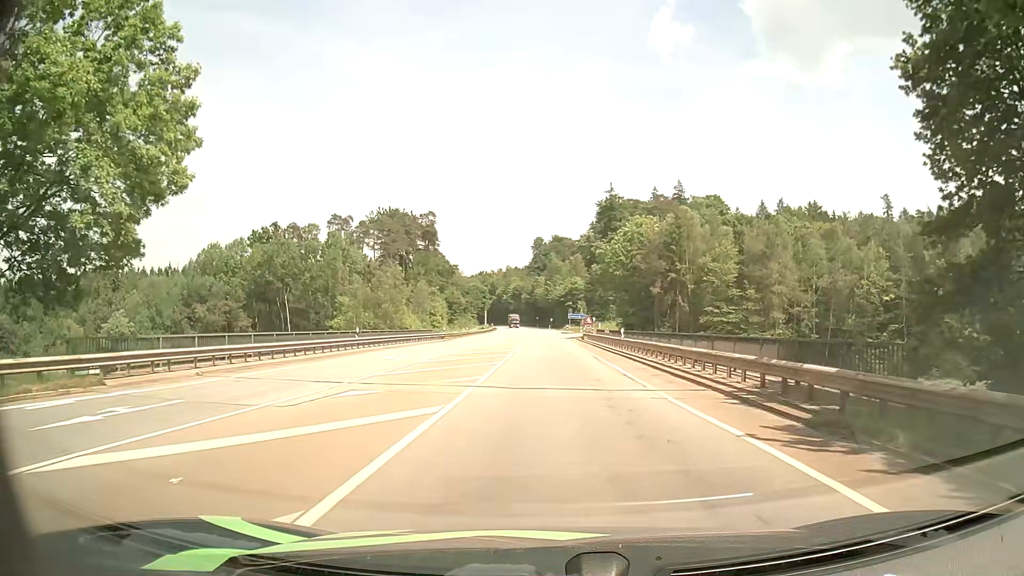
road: secondary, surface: asphalt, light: Day
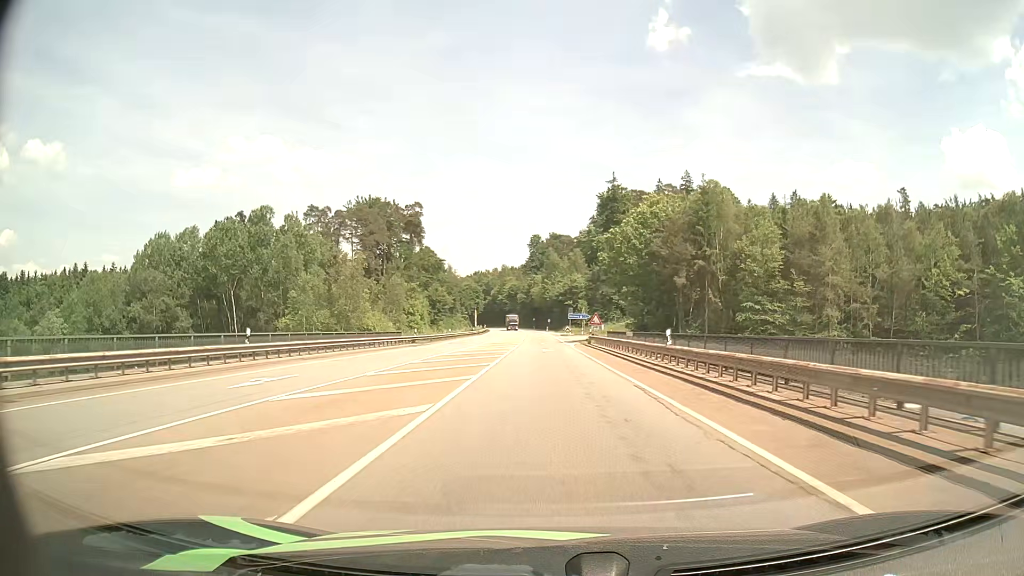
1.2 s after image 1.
(-0.1, +14.9) m; 0°
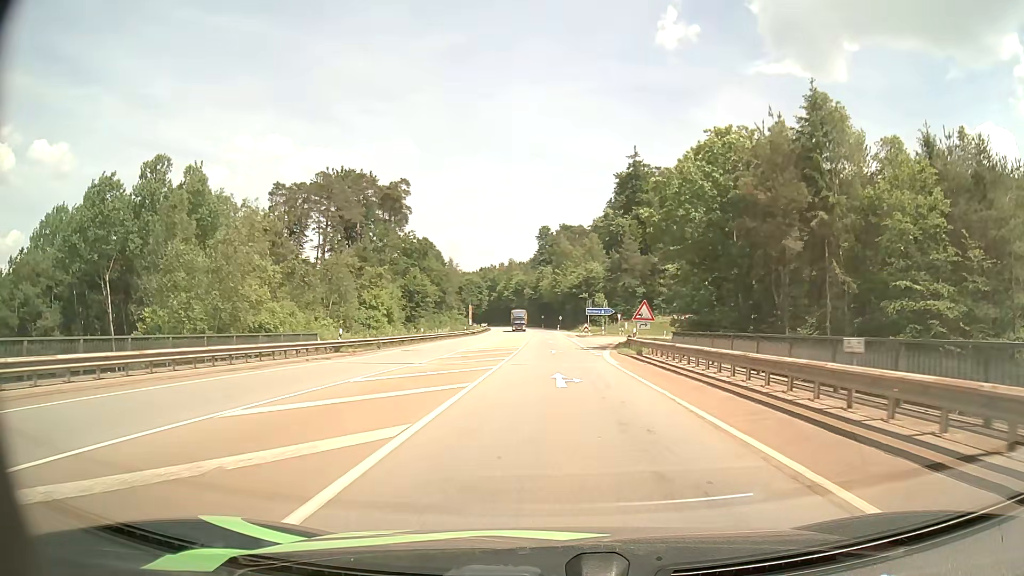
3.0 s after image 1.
(-0.2, +24.6) m; -1°
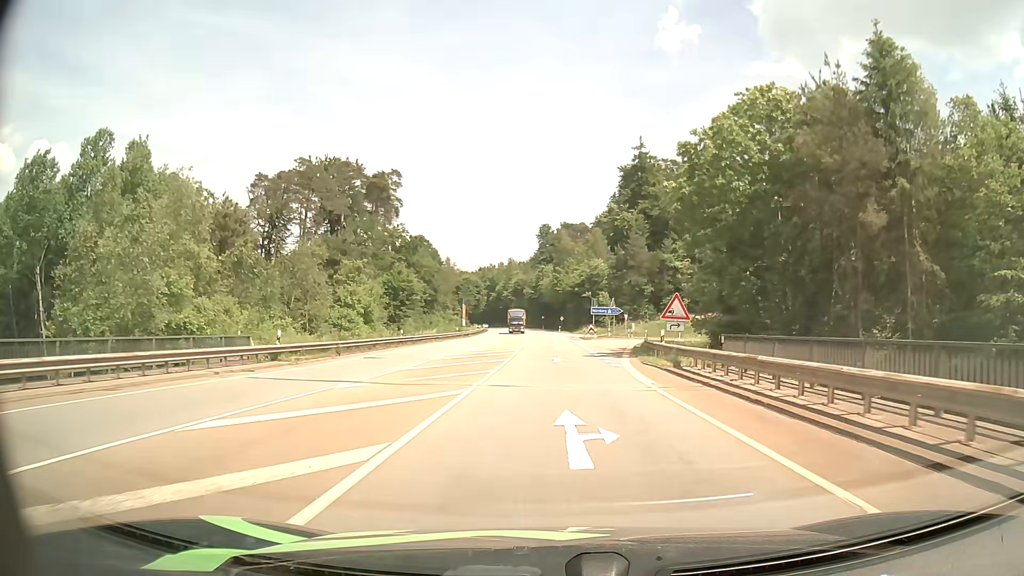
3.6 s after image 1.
(0.0, +8.6) m; 0°
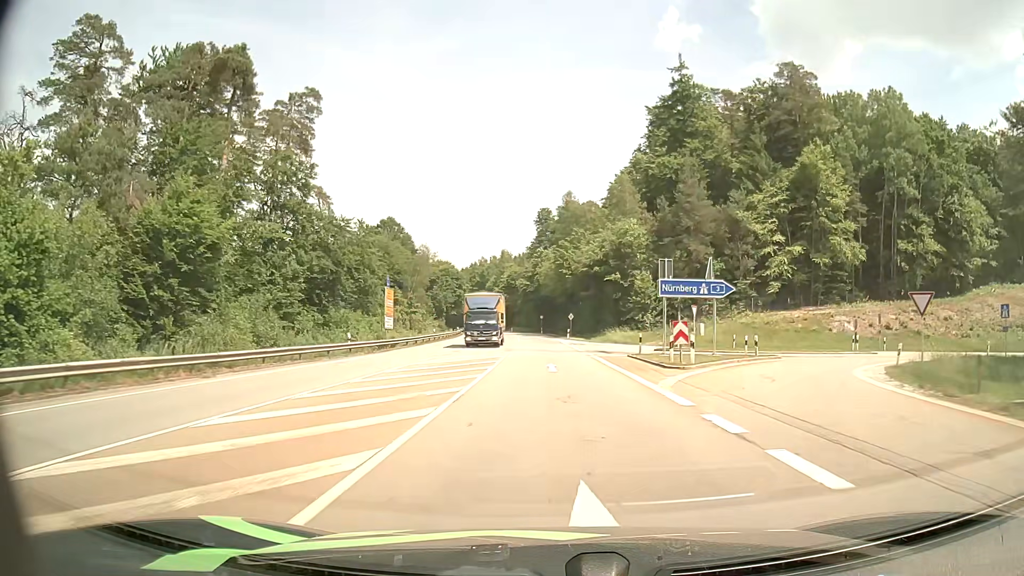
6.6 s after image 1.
(-0.1, +45.9) m; 0°
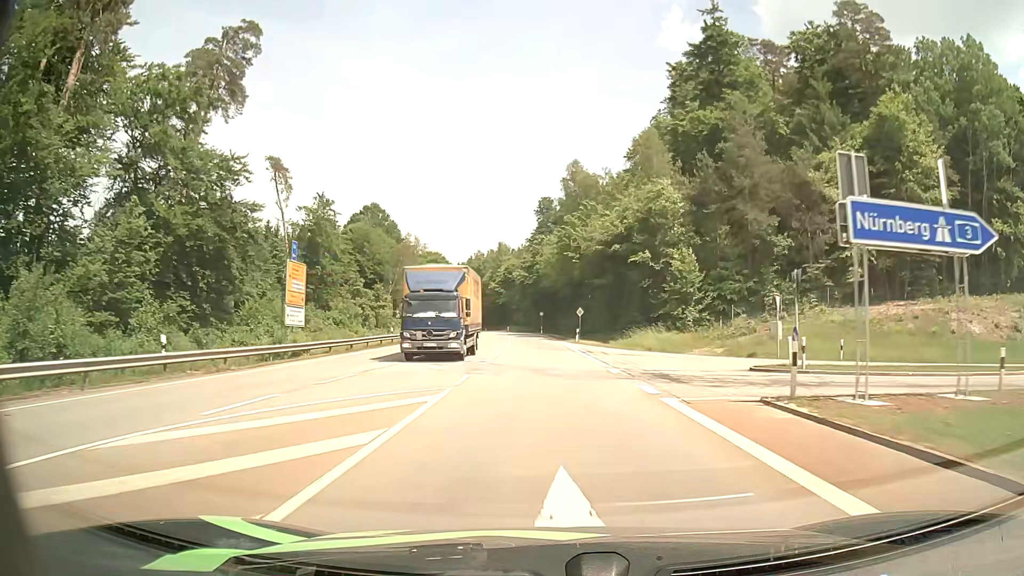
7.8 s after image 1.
(0.0, +19.4) m; 0°
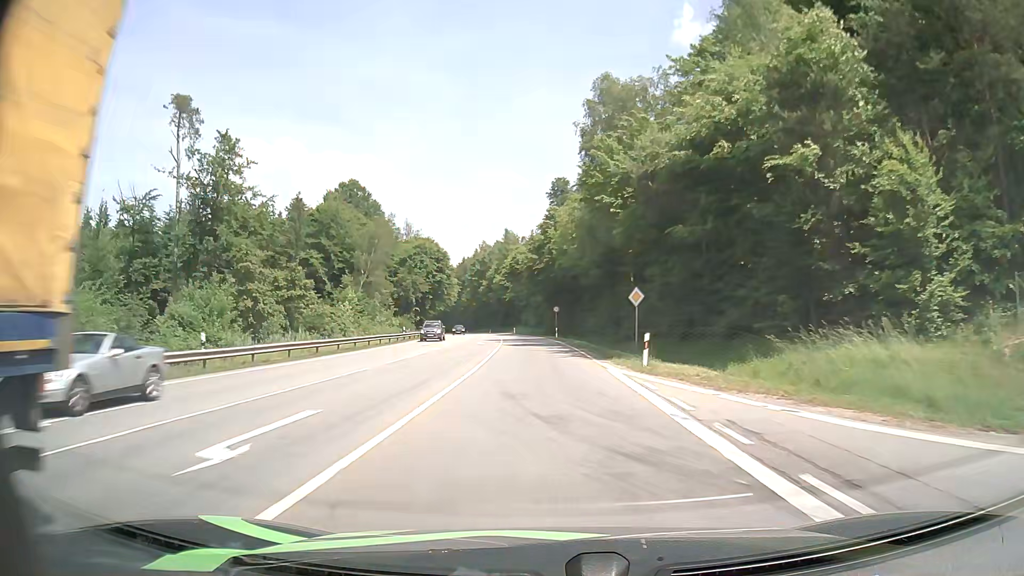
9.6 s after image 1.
(-0.3, +30.1) m; -1°
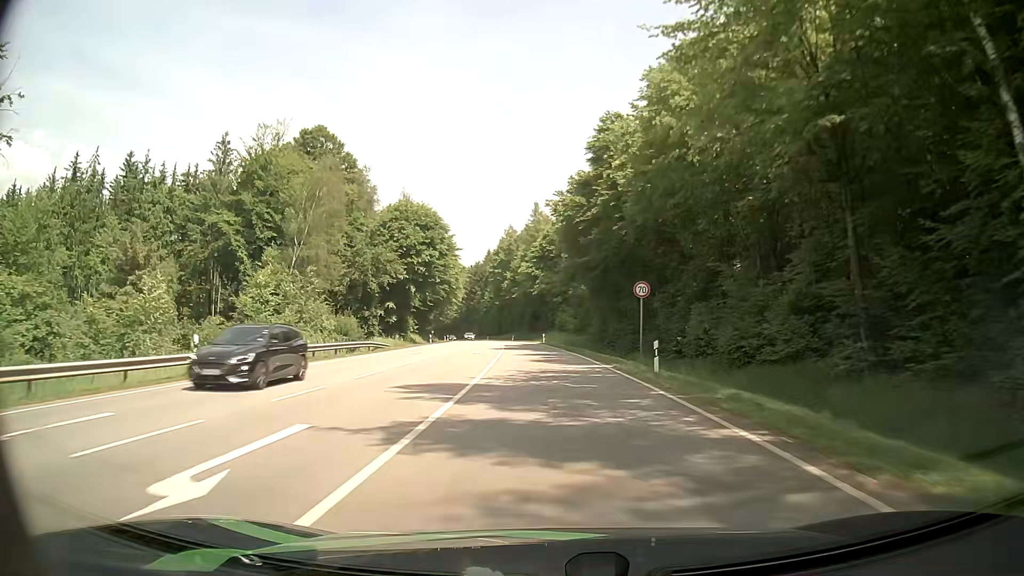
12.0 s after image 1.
(-1.3, +41.8) m; -3°
(0, +10) (0, +20) (-1, +30) (-1, +40) (-2, +50) (-2, +60) (-3, +70) (-4, +80) (-5, +90) (-7, +100) m
